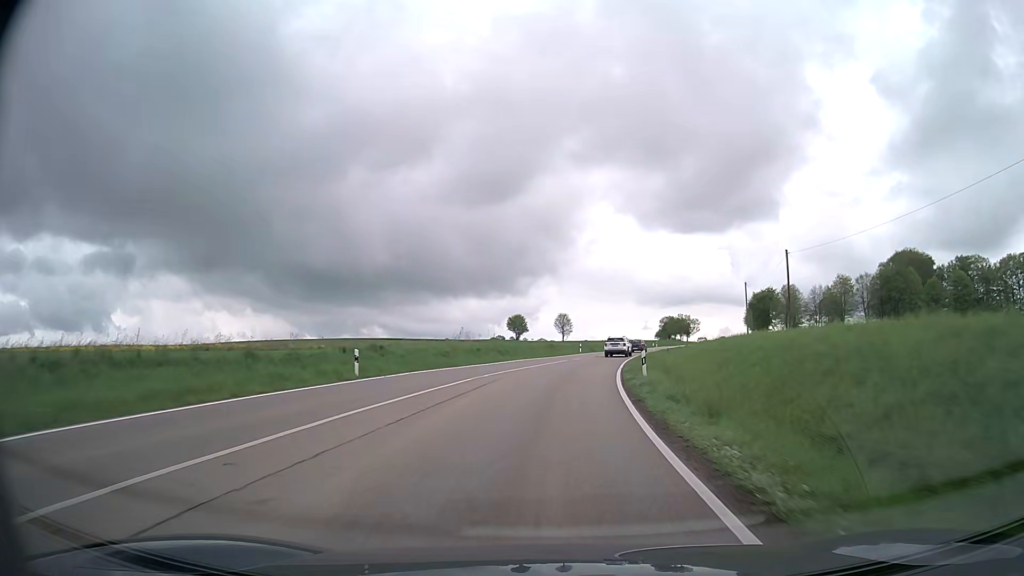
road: secondary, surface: asphalt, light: Day
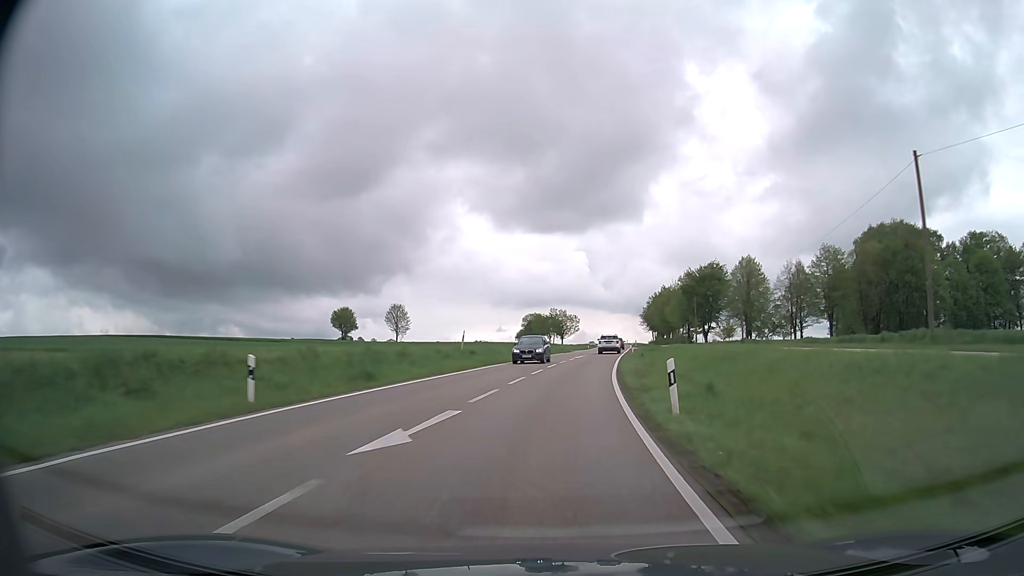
(+6.3, +59.6) m; +12°
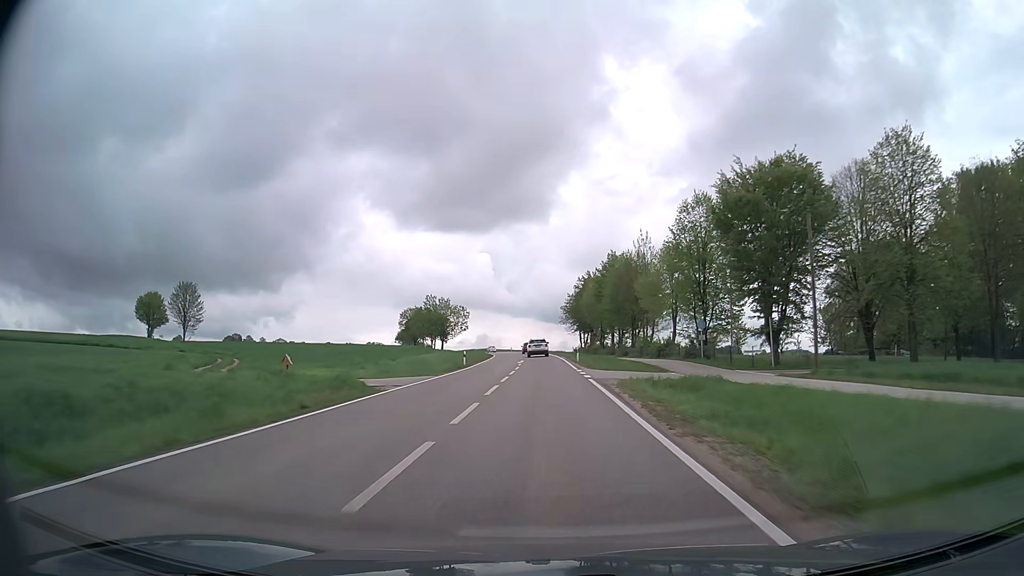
(+5.9, +64.6) m; +8°
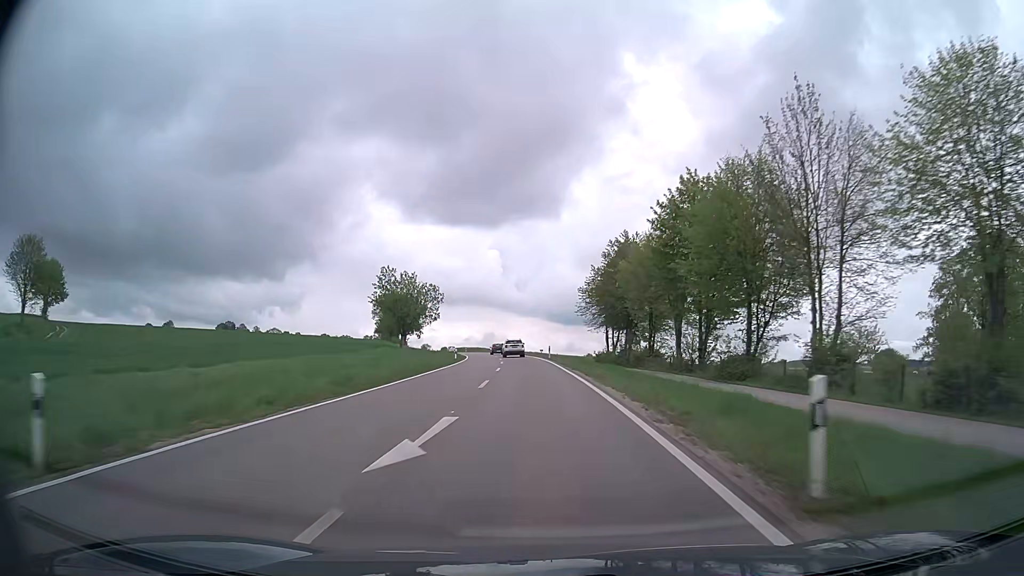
(0.0, +41.6) m; 0°
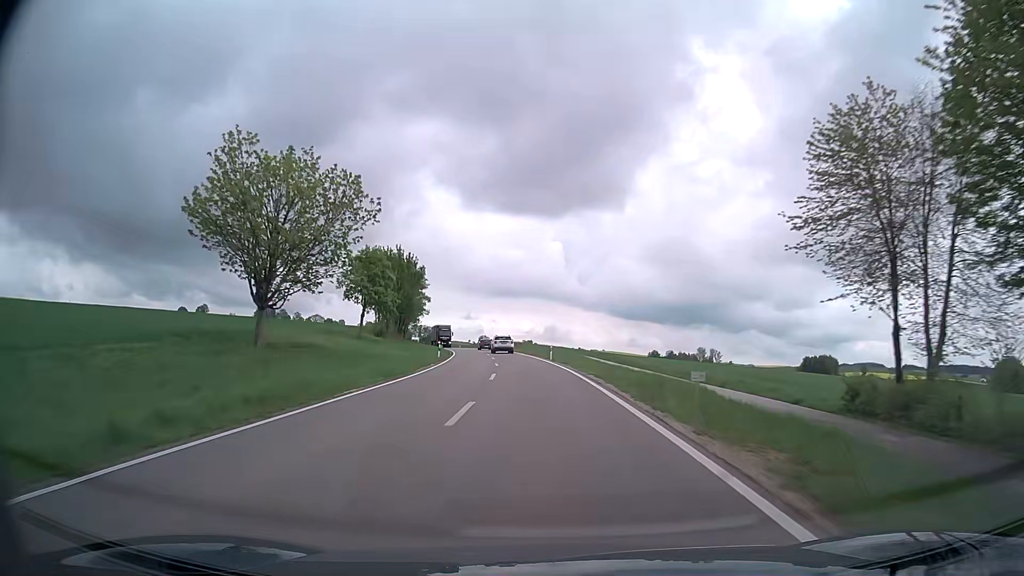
(-2.3, +57.8) m; -5°
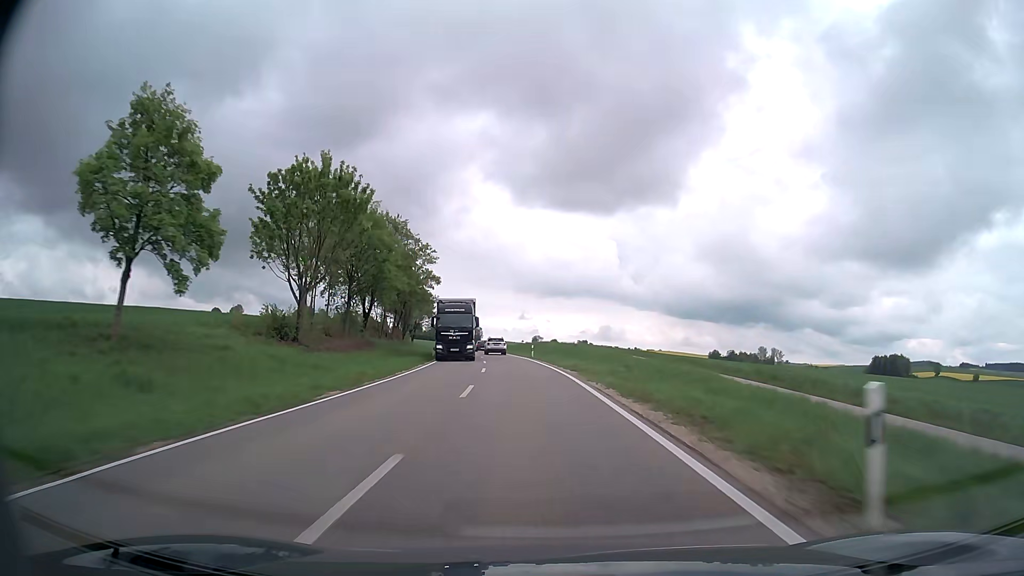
(-1.5, +43.1) m; -4°
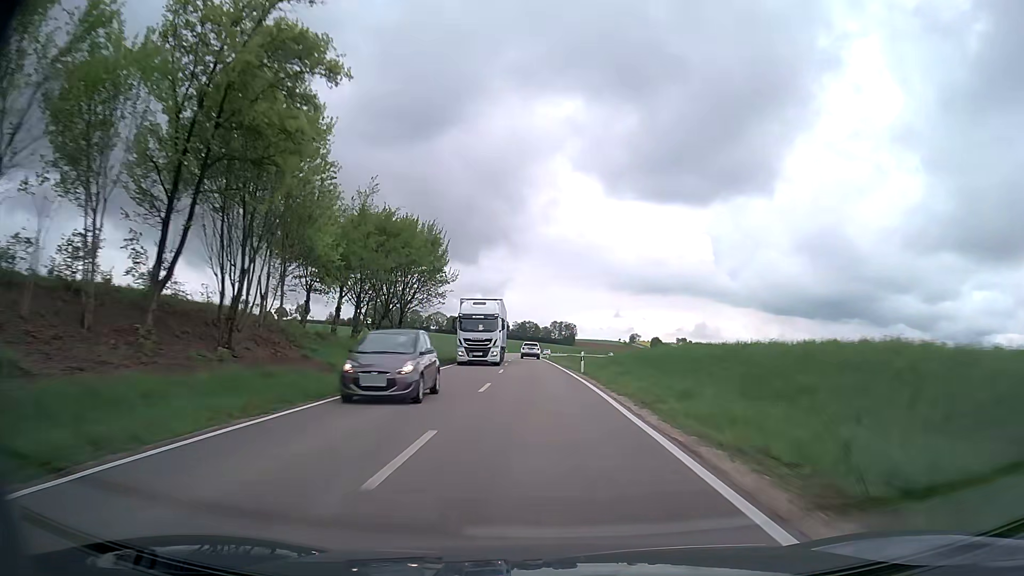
(-5.7, +69.9) m; -8°
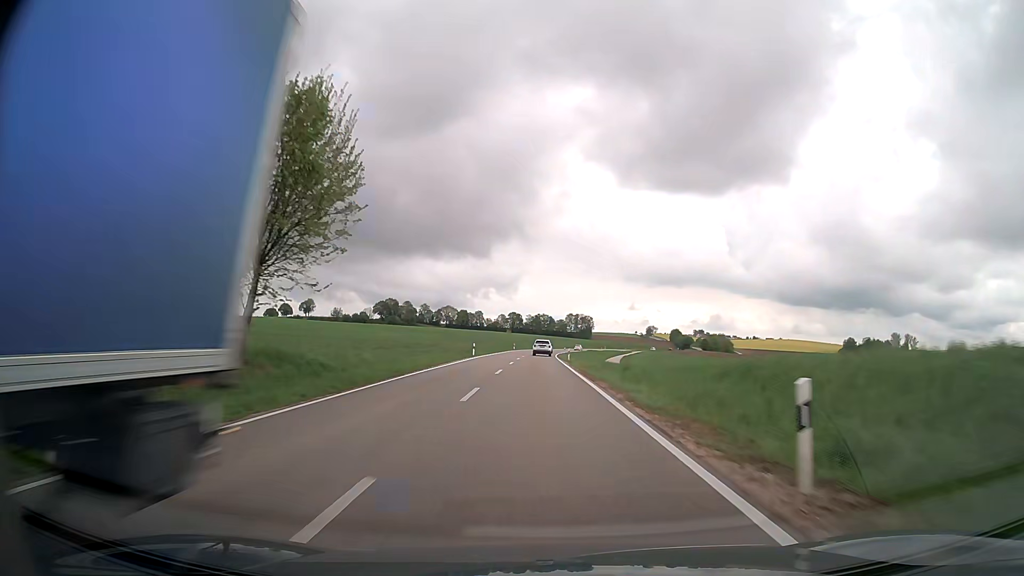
(-0.4, +27.9) m; -1°
(0, +10) (0, +20) (0, +30) (0, +40) (0, +50) (-1, +60) (0, +70) (0, +80) (0, +90) (0, +100) m
